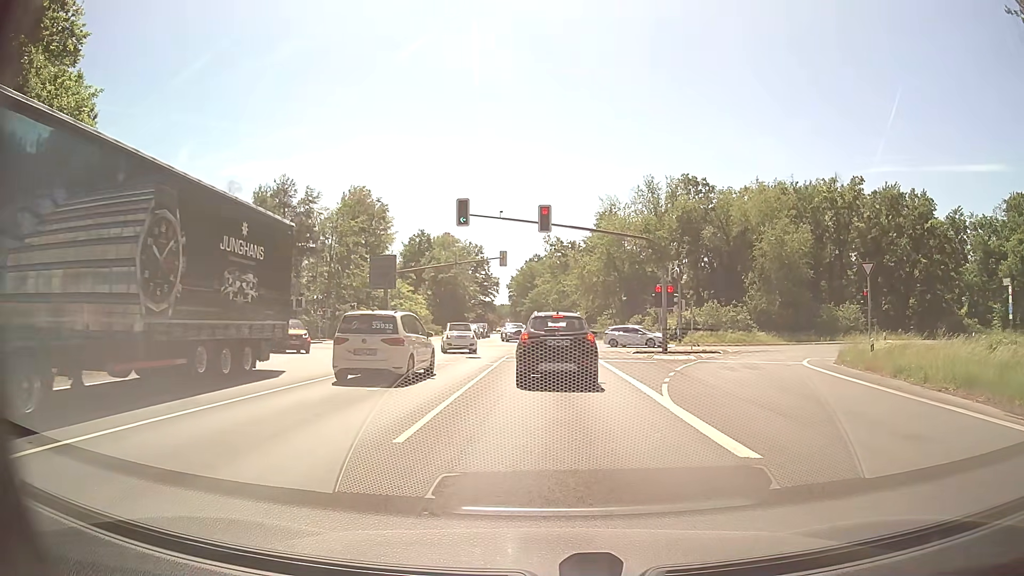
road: primary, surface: asphalt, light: Day
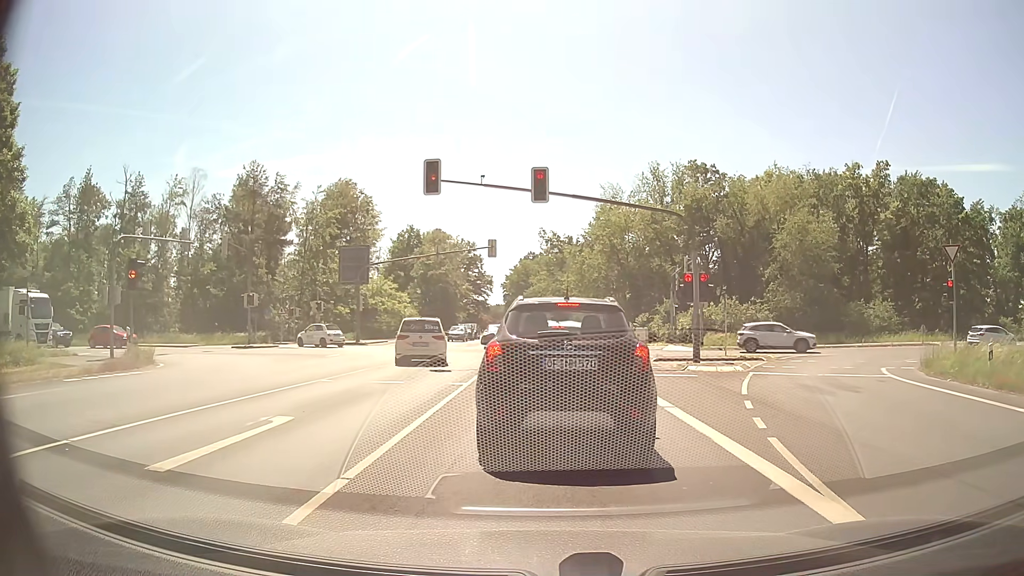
(+0.2, +7.8) m; +1°
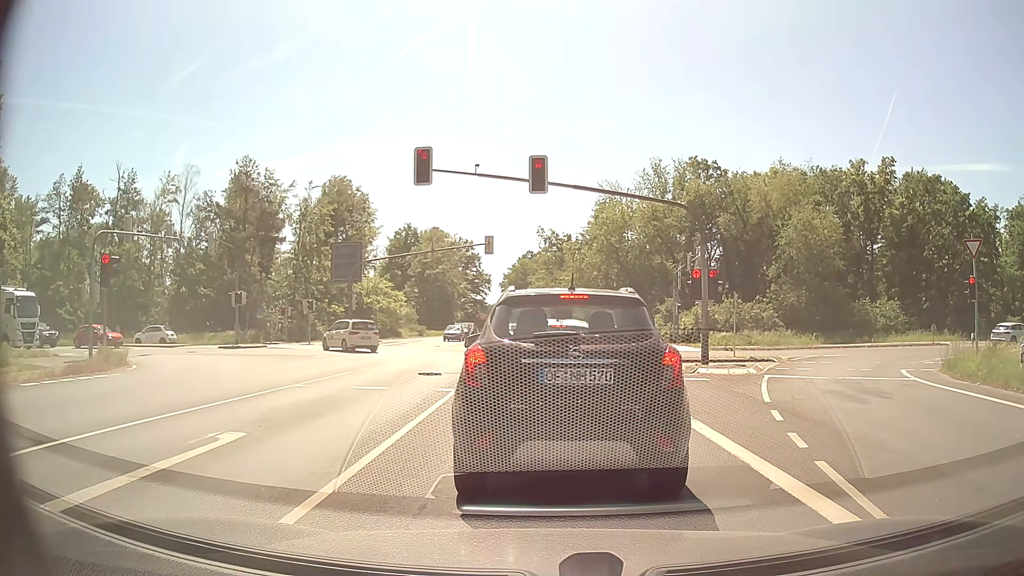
(0.0, +1.5) m; 0°
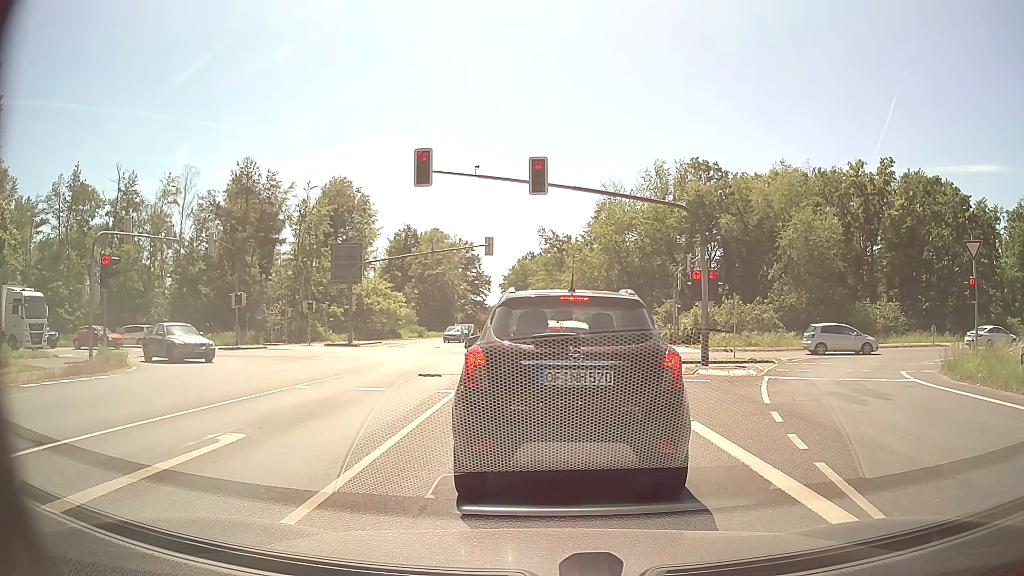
(0.0, +0.1) m; 0°
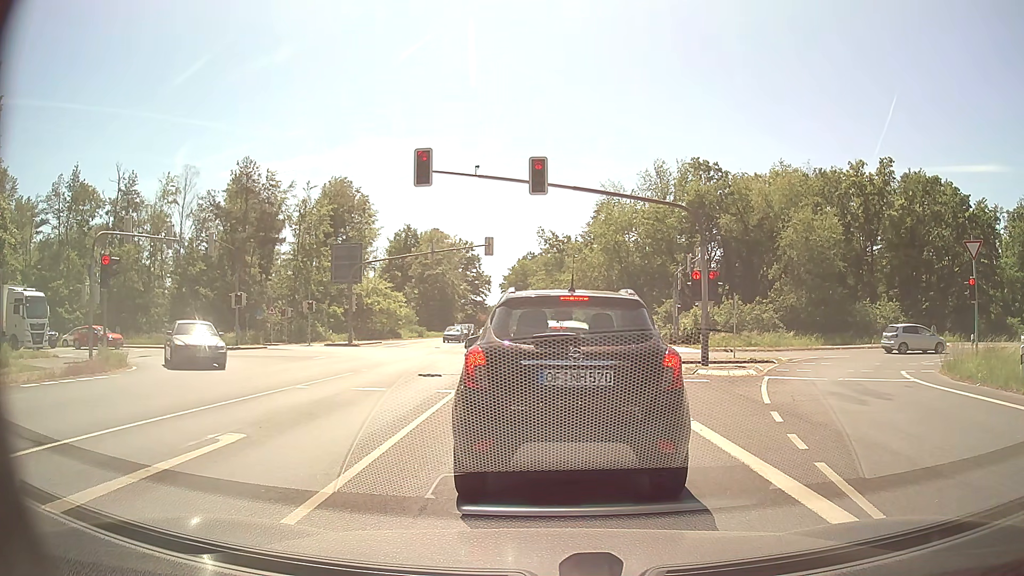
(0.0, 0.0) m; 0°
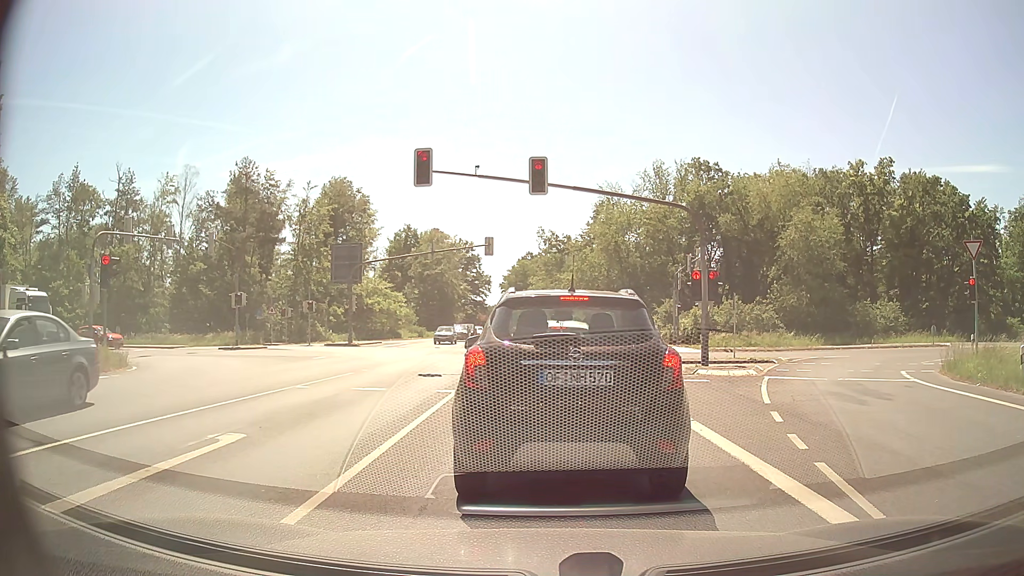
(0.0, 0.0) m; 0°
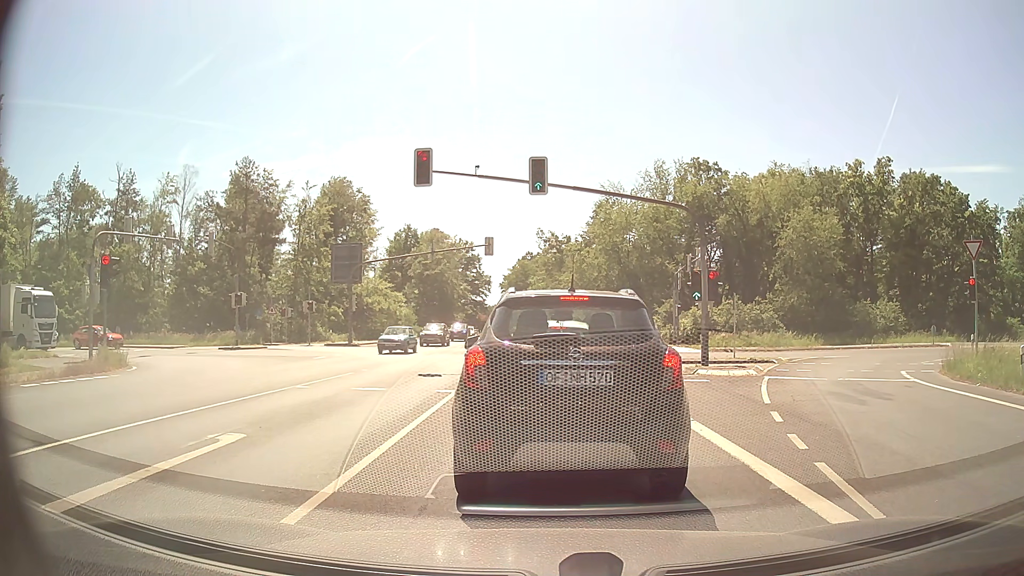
(0.0, 0.0) m; 0°
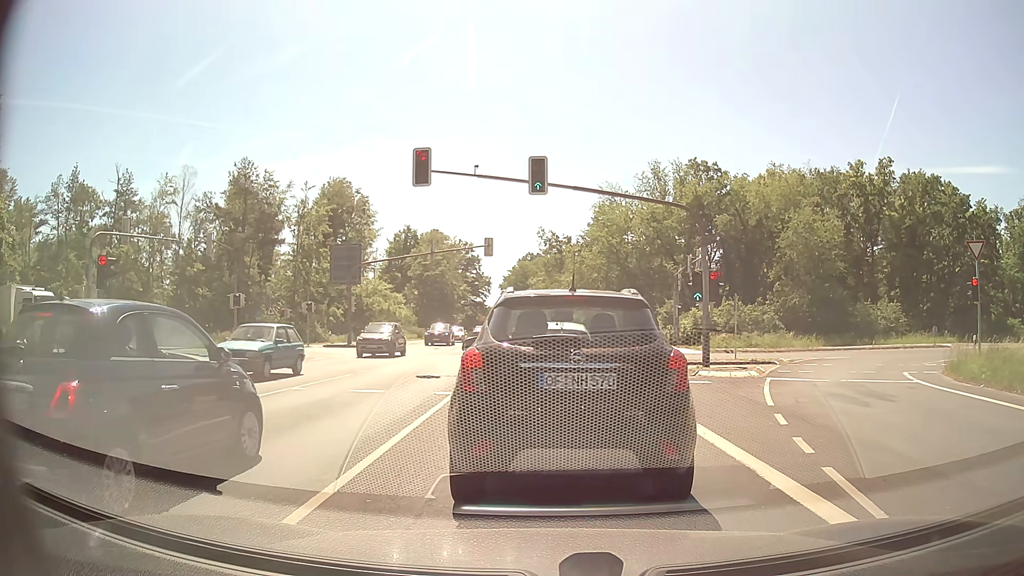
(0.0, +0.2) m; 0°
